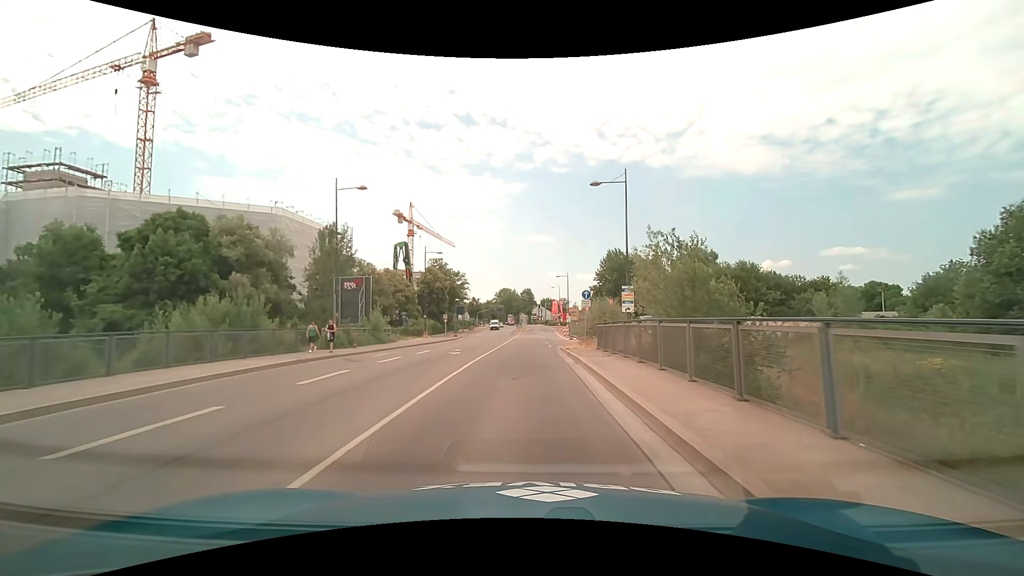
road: secondary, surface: asphalt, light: Day
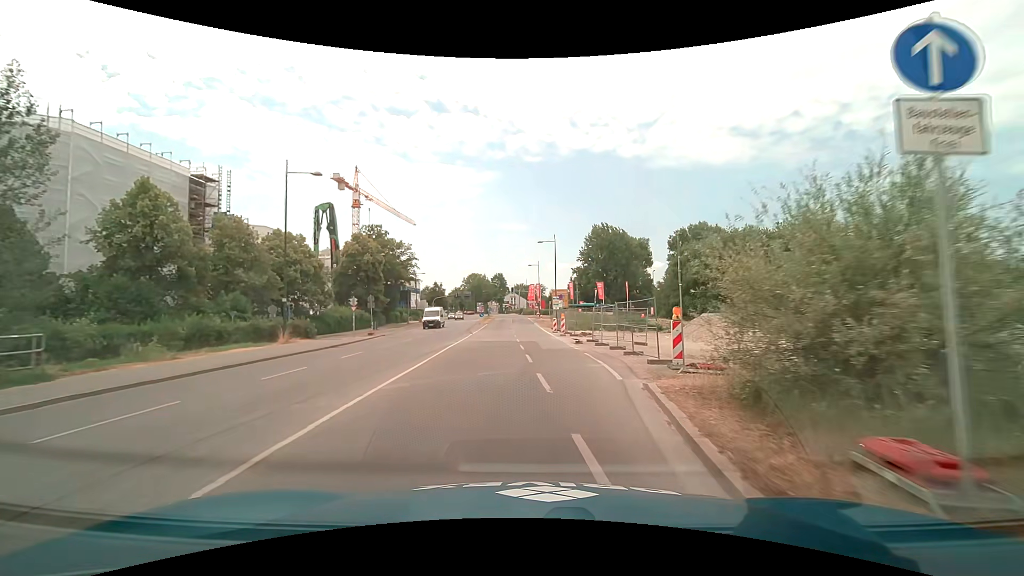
(+0.5, +29.0) m; +3°
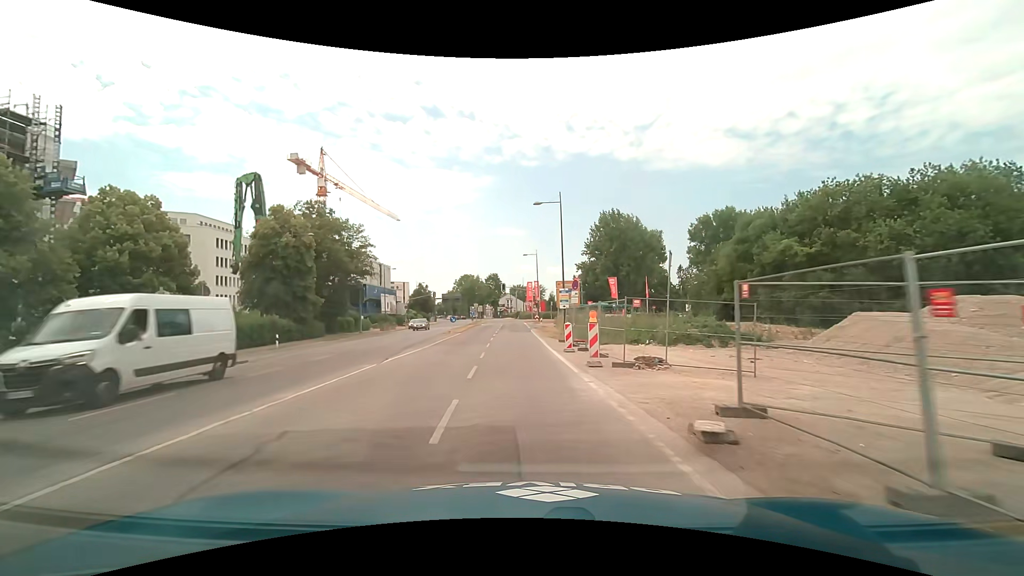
(+0.6, +21.5) m; +1°
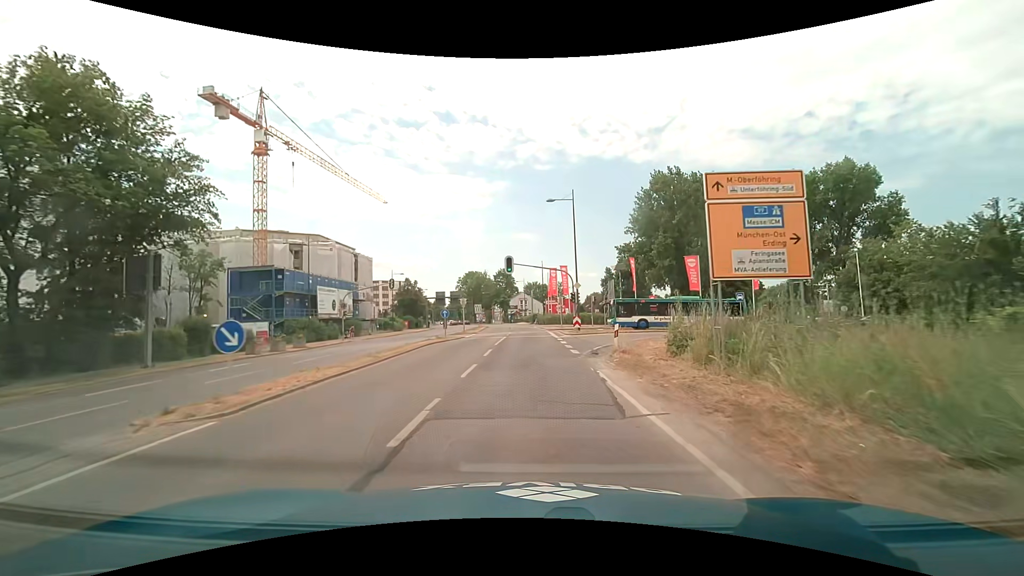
(-1.3, +36.2) m; -2°
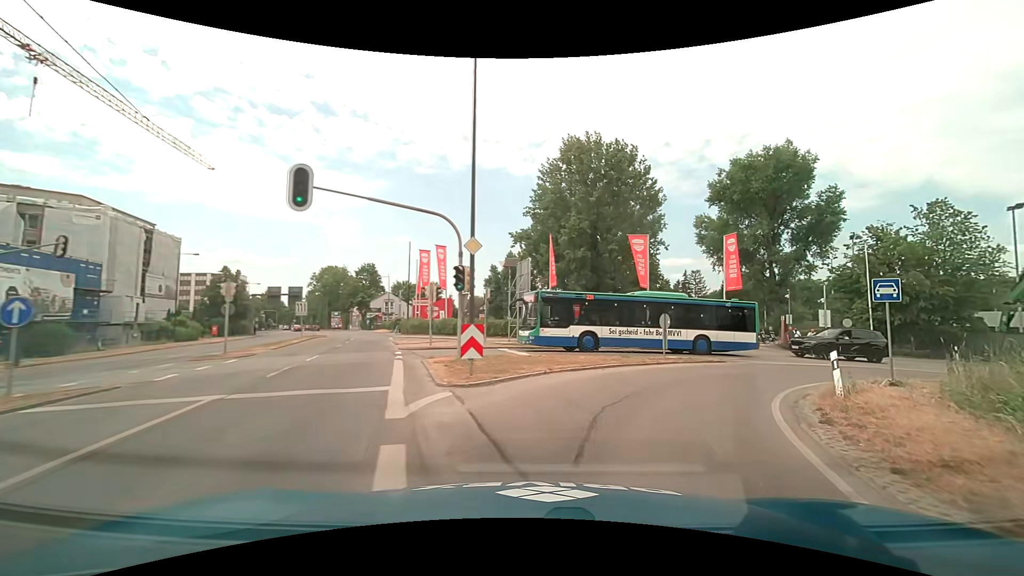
(+1.3, +22.9) m; +13°
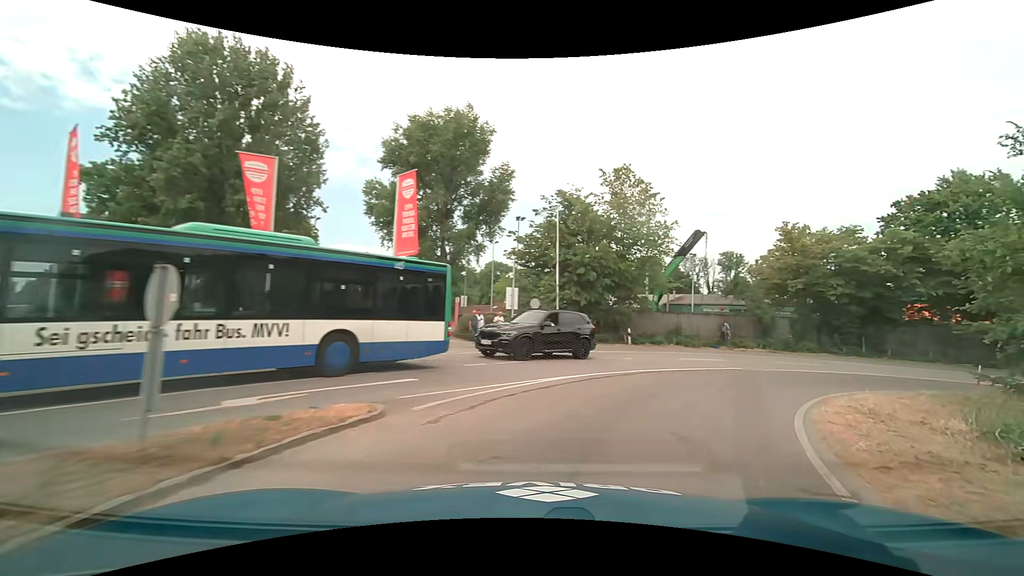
(+4.6, +13.9) m; +38°
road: trunk_link
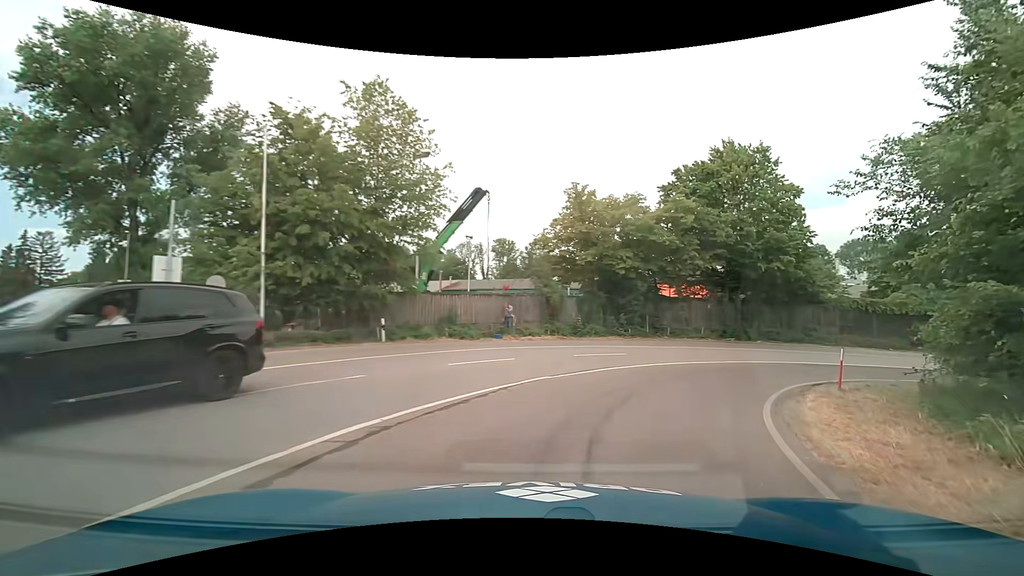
(+2.2, +9.8) m; +23°
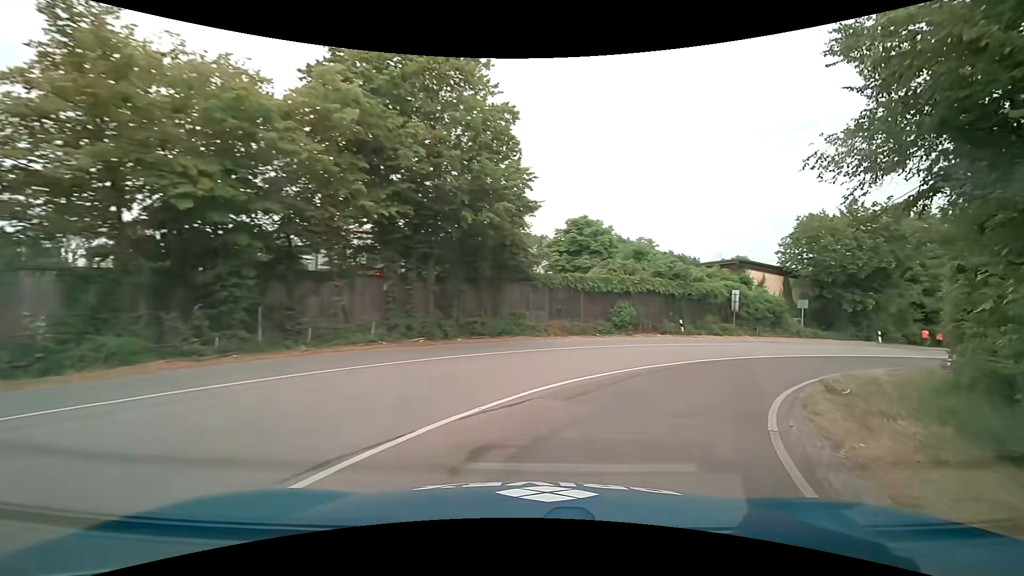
(+4.7, +14.7) m; +35°
(+2, +10) (+8, +18) (+15, +25) (+23, +30) (+32, +35) (+41, +39) (+50, +43) (+59, +47) (+69, +51) (+78, +56) m
